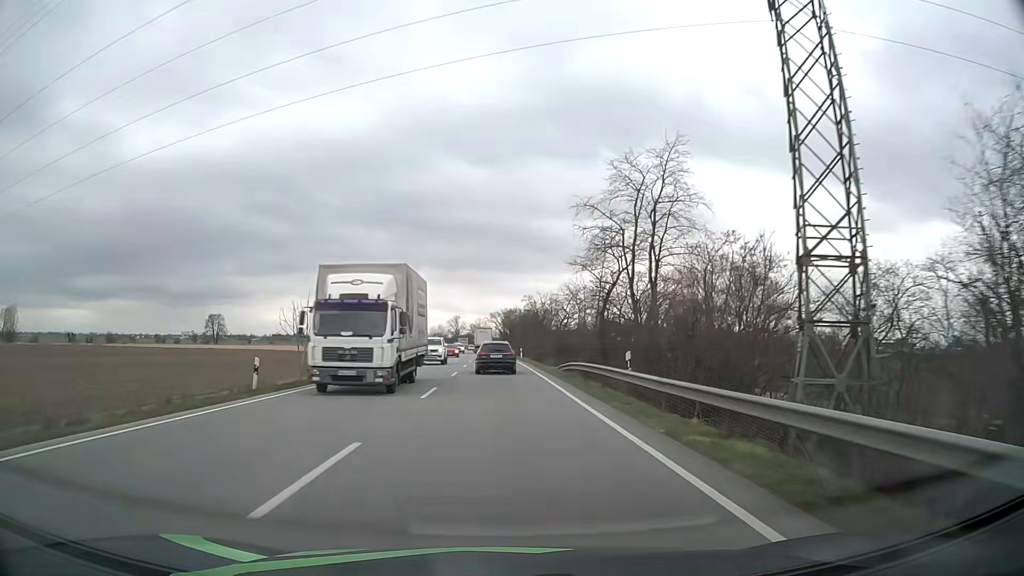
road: primary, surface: asphalt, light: Day
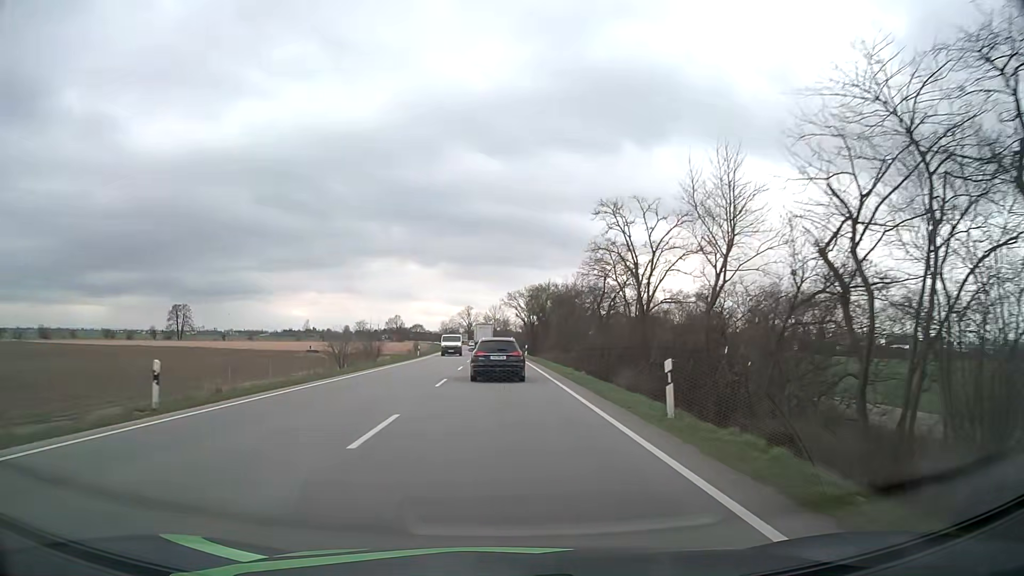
(-0.8, +56.1) m; -2°
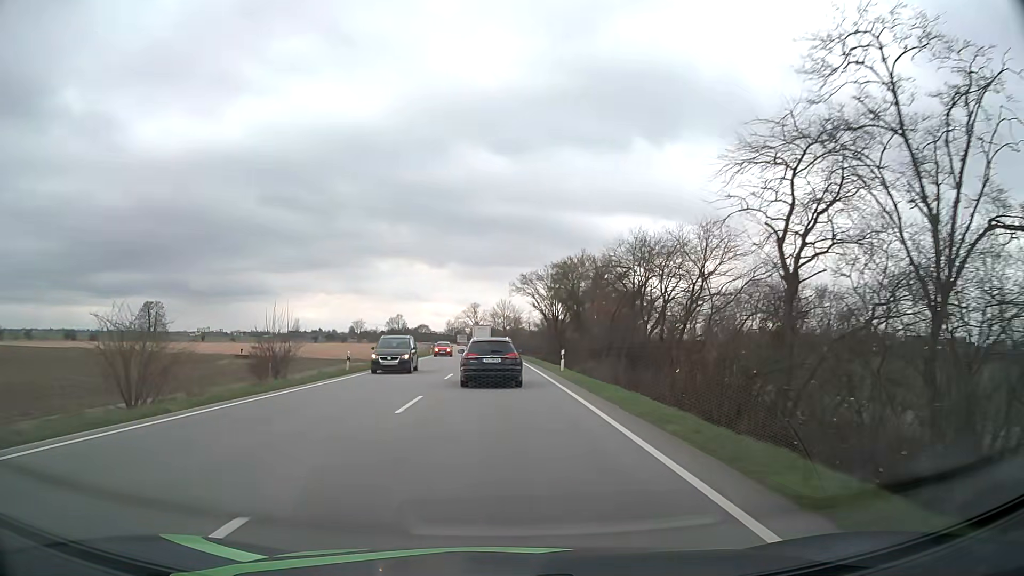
(-0.2, +31.1) m; -1°
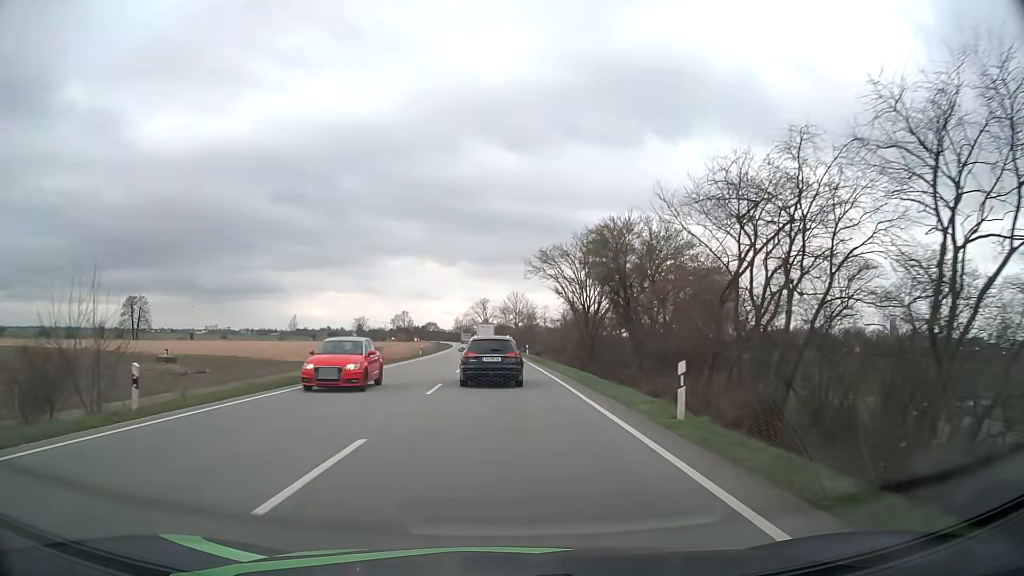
(-0.1, +19.6) m; -1°
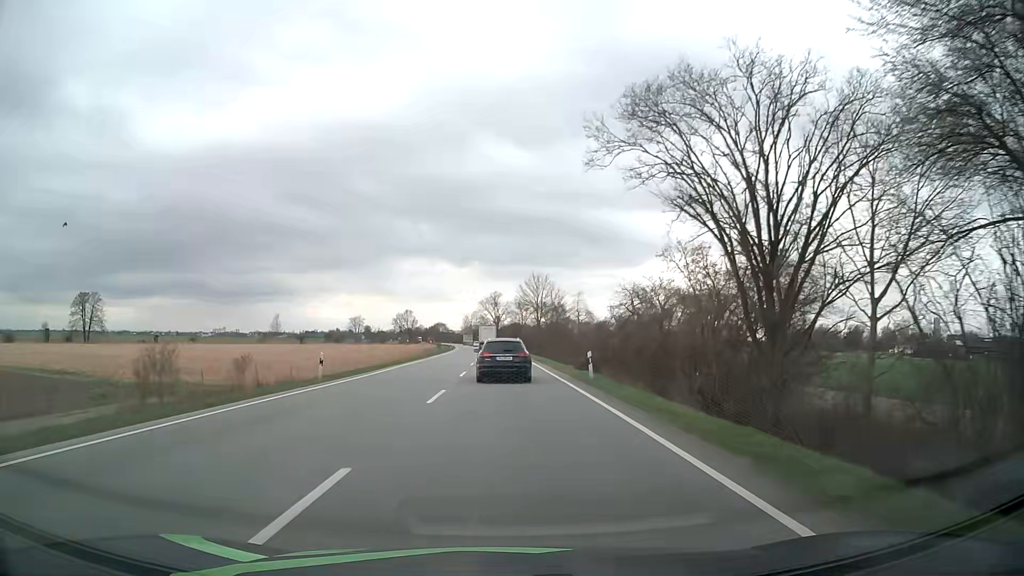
(-0.5, +37.4) m; -1°
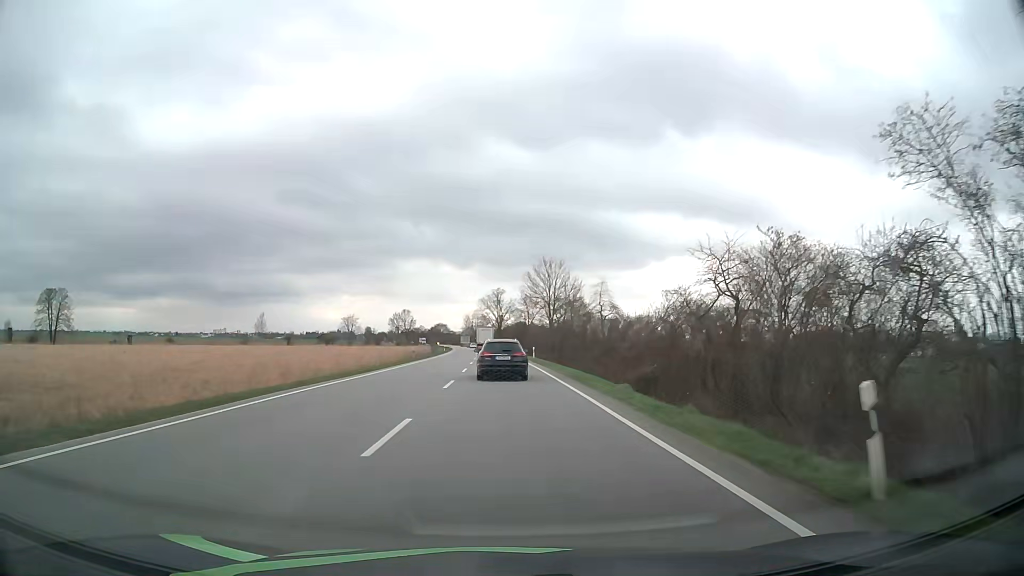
(-0.1, +18.9) m; 0°
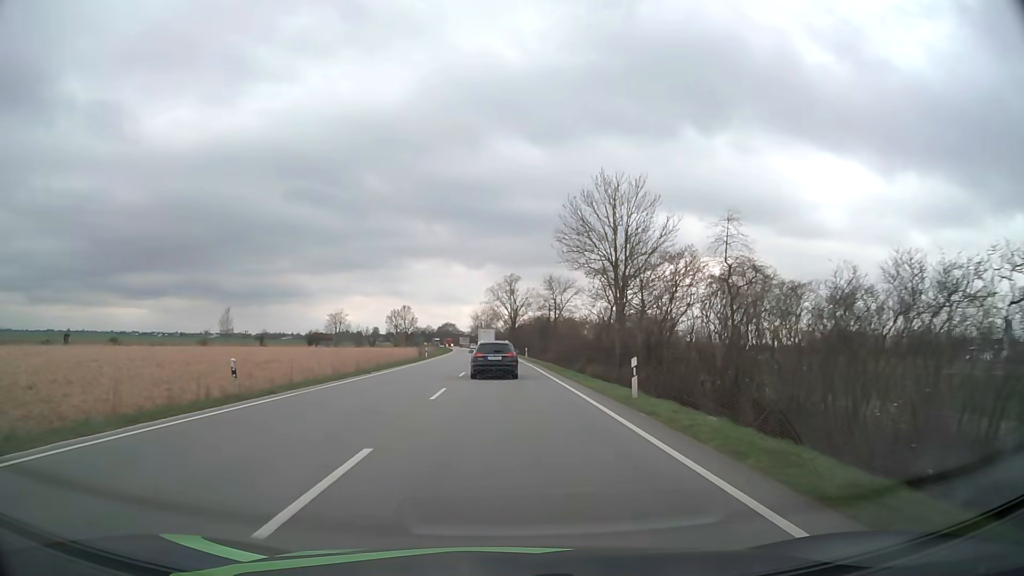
(-0.3, +39.3) m; -1°
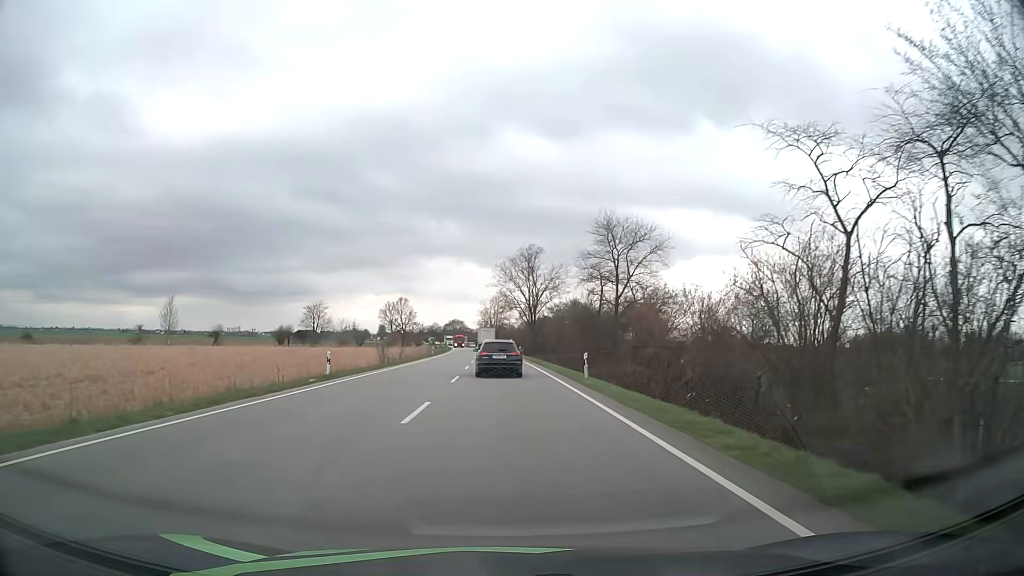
(-0.4, +40.9) m; -1°
(0, +10) (0, +20) (0, +30) (0, +40) (-1, +50) (-1, +60) (-1, +70) (-1, +80) (-2, +90) (-2, +100) m
